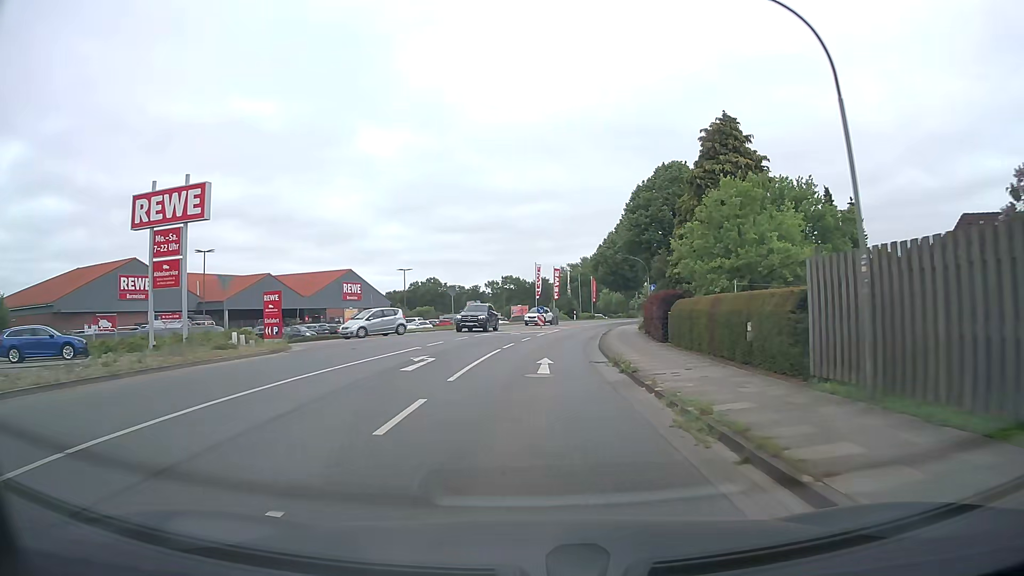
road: tertiary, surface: asphalt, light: Day
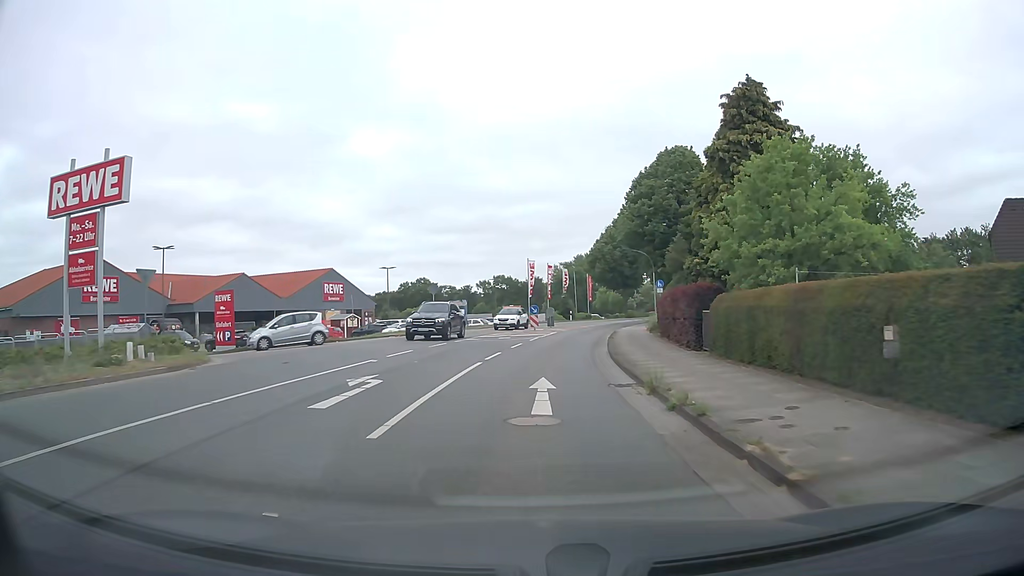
(+0.1, +6.1) m; +2°
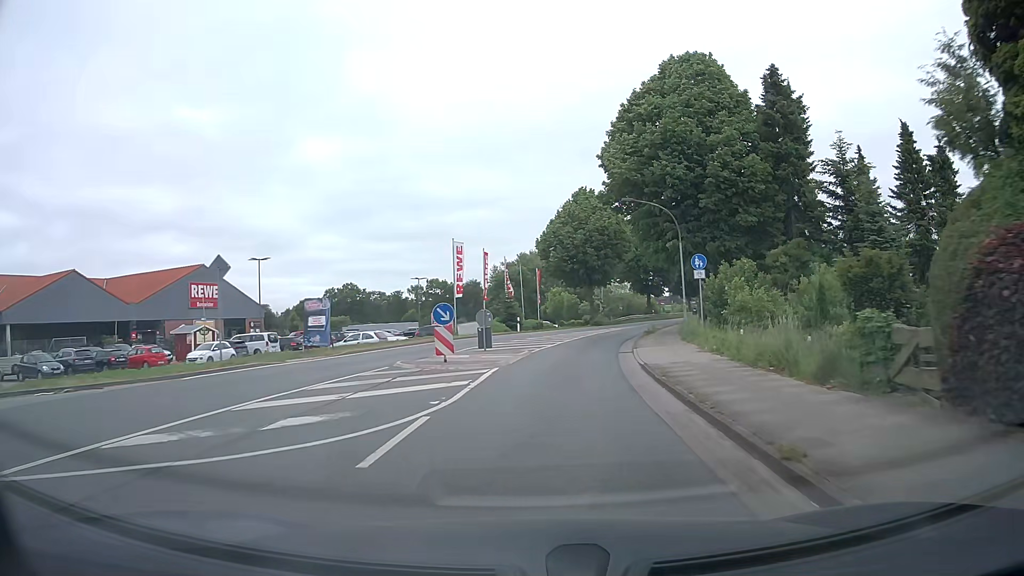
(+0.7, +25.2) m; +5°
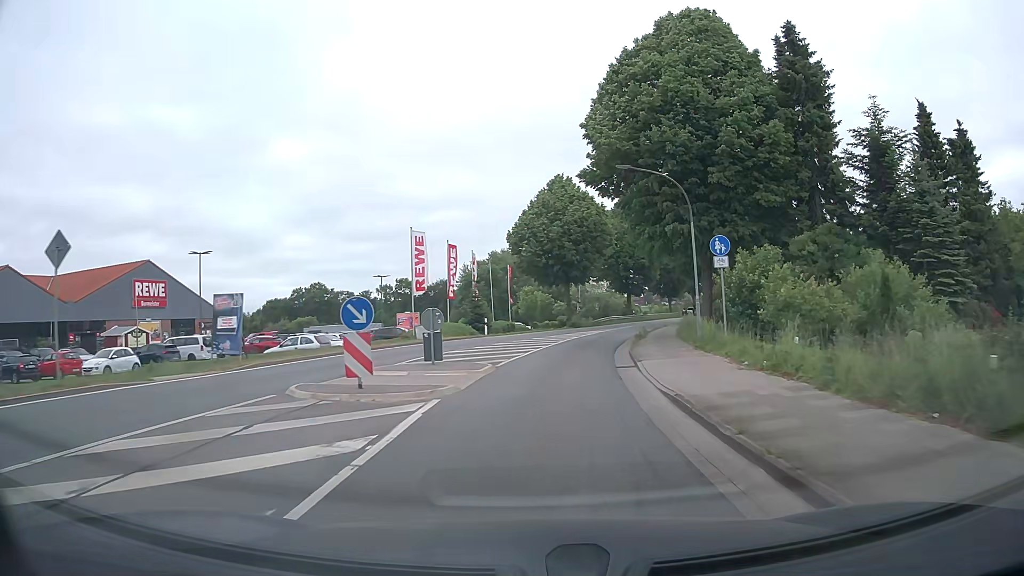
(+0.1, +6.6) m; +2°
(0, +10) (+1, +20) (+3, +30) (+5, +40) (+7, +49) (+10, +59) (+13, +68) (+17, +78) (+21, +87) (+25, +96) m
